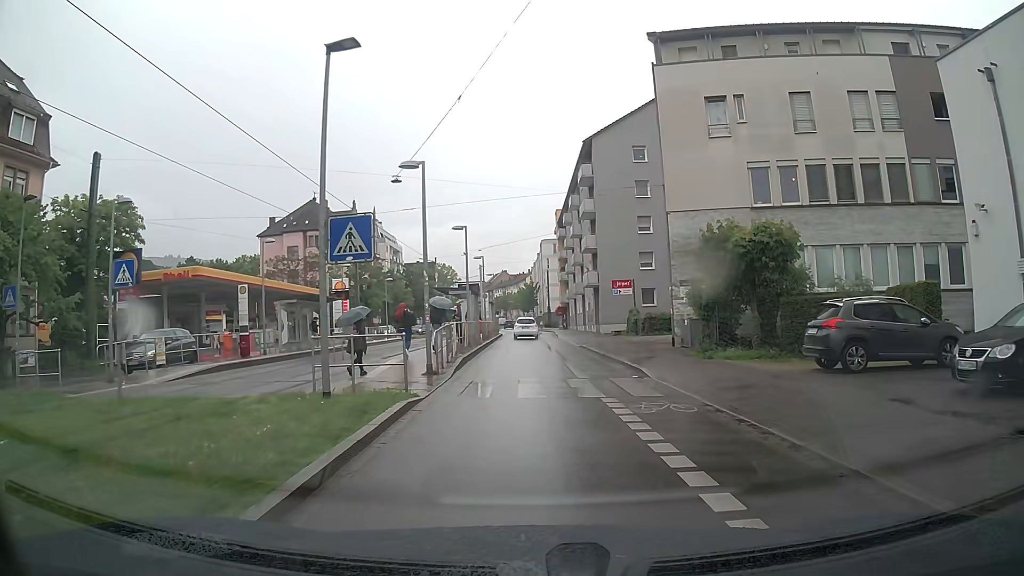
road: primary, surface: asphalt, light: Day
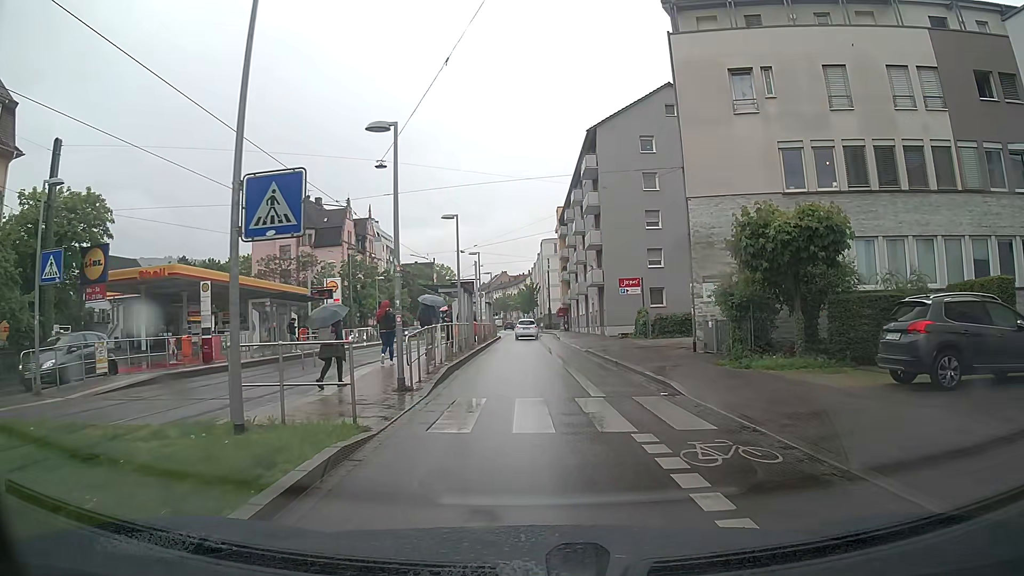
(+0.1, +3.6) m; +2°
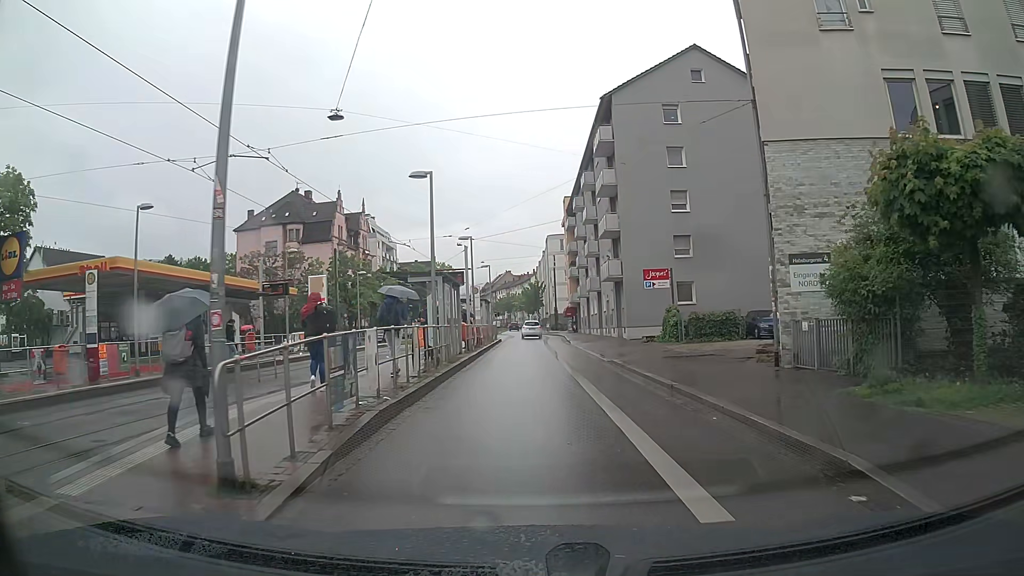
(+0.1, +7.7) m; 0°
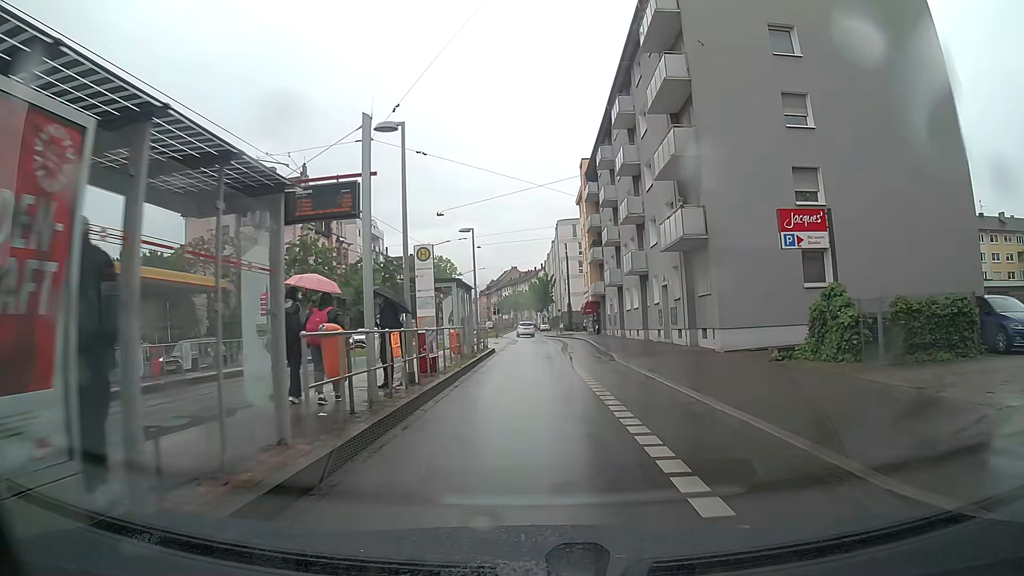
(-0.1, +18.7) m; -1°
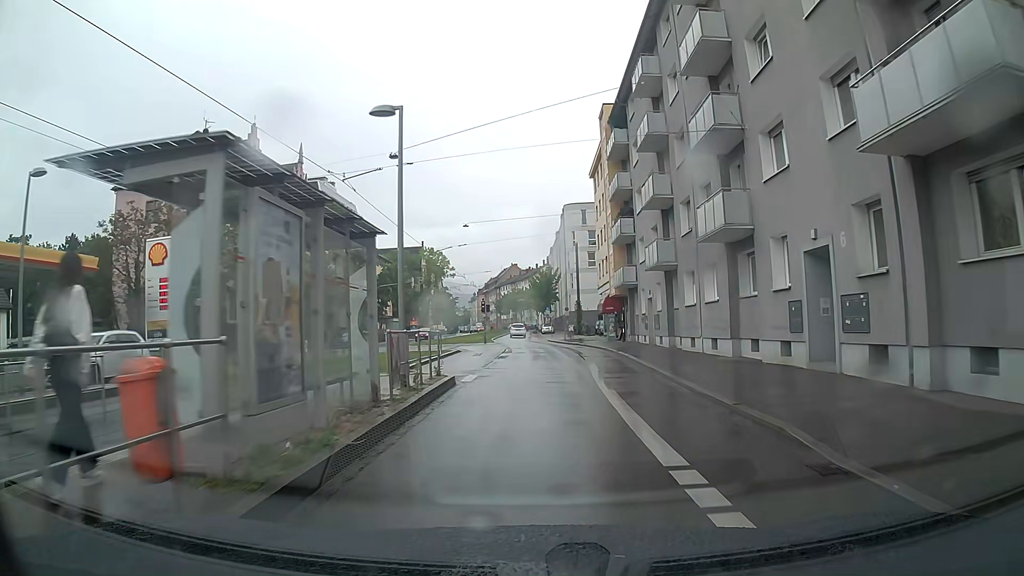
(0.0, +16.8) m; 0°
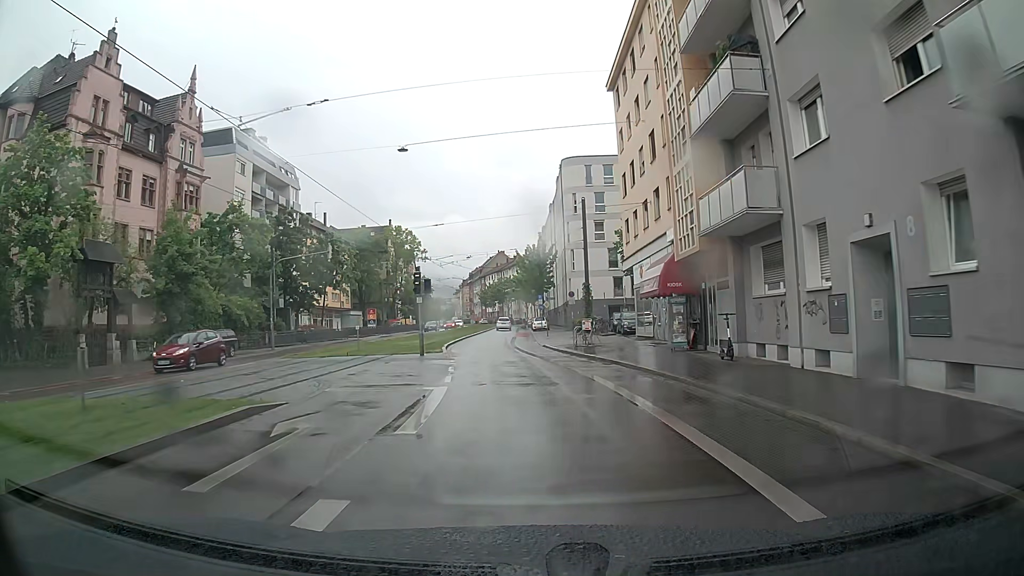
(+0.1, +24.7) m; +1°
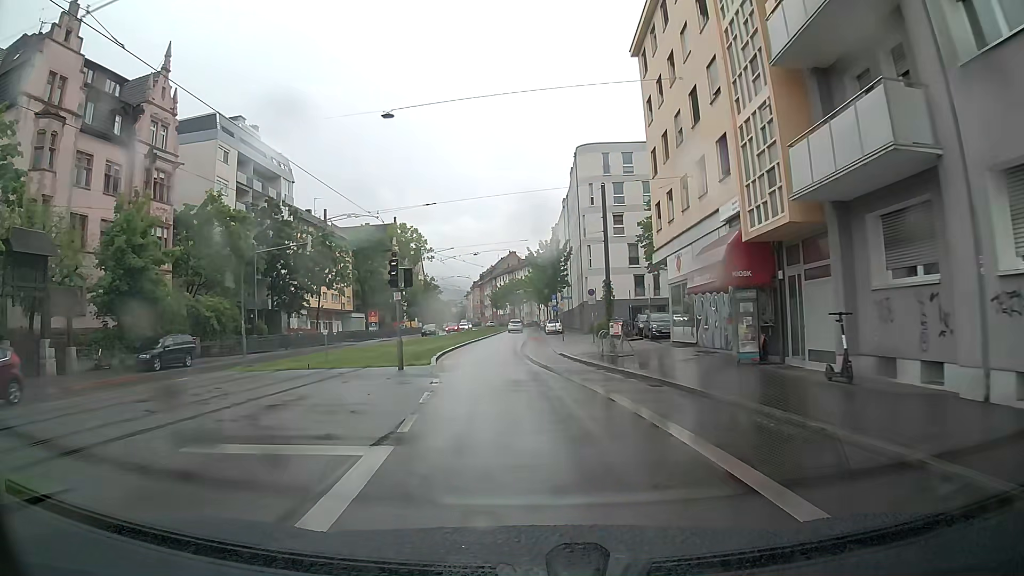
(-0.1, +6.3) m; -1°
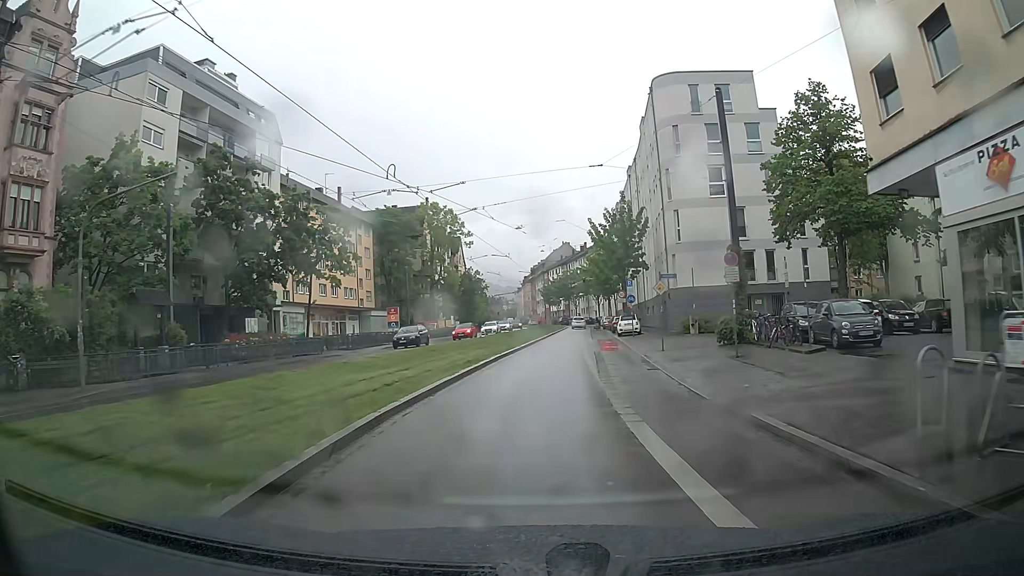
(-0.8, +18.8) m; -5°
(0, +10) (+1, +20) (+1, +30) (+2, +40) (+3, +50) (+3, +60) (+4, +70) (+5, +80) (+5, +90) (+6, +100) m
